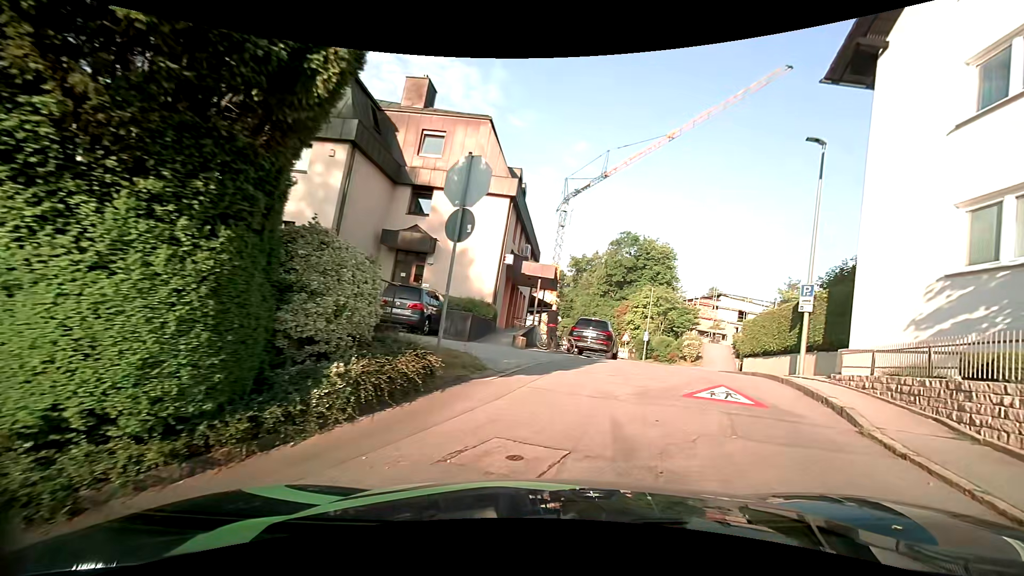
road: unclassified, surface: asphalt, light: Day
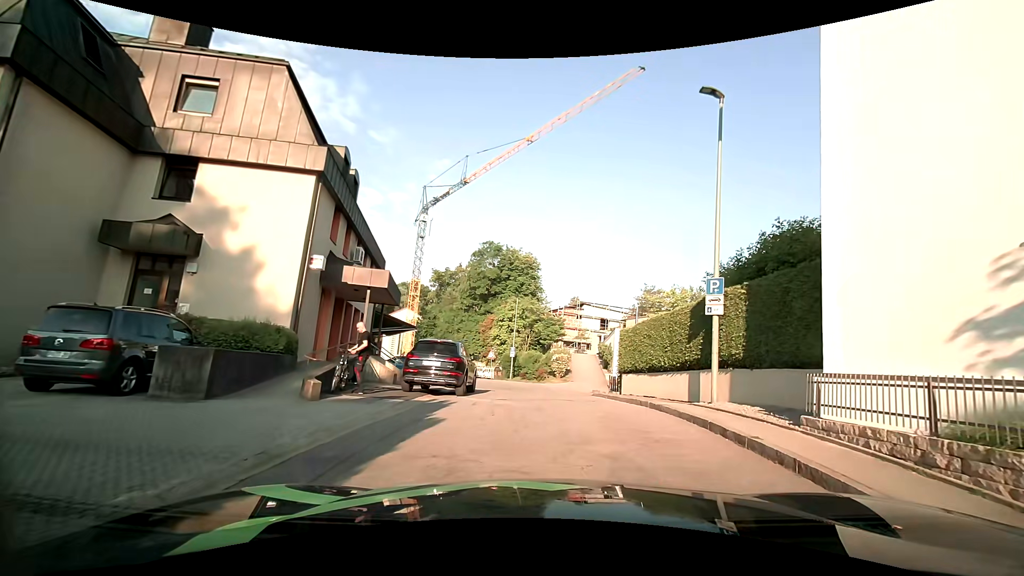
(+0.9, +6.1) m; +16°
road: residential
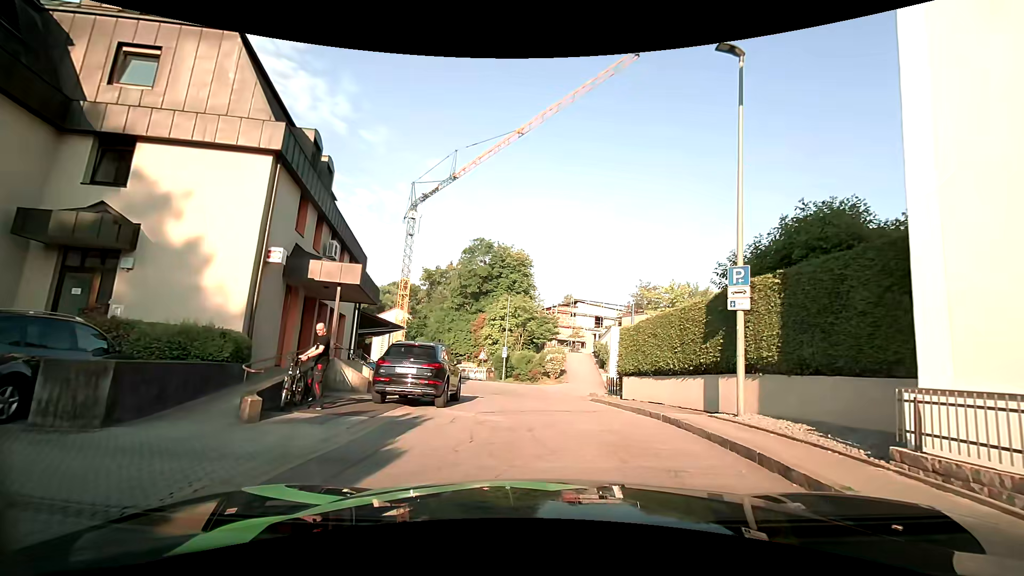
(0.0, +2.0) m; 0°
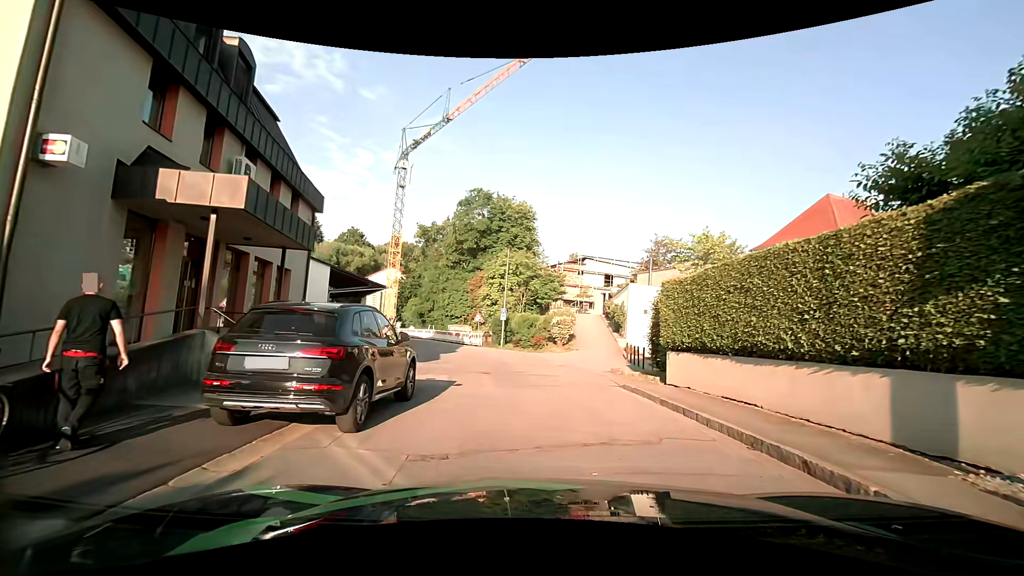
(-0.1, +6.6) m; -2°
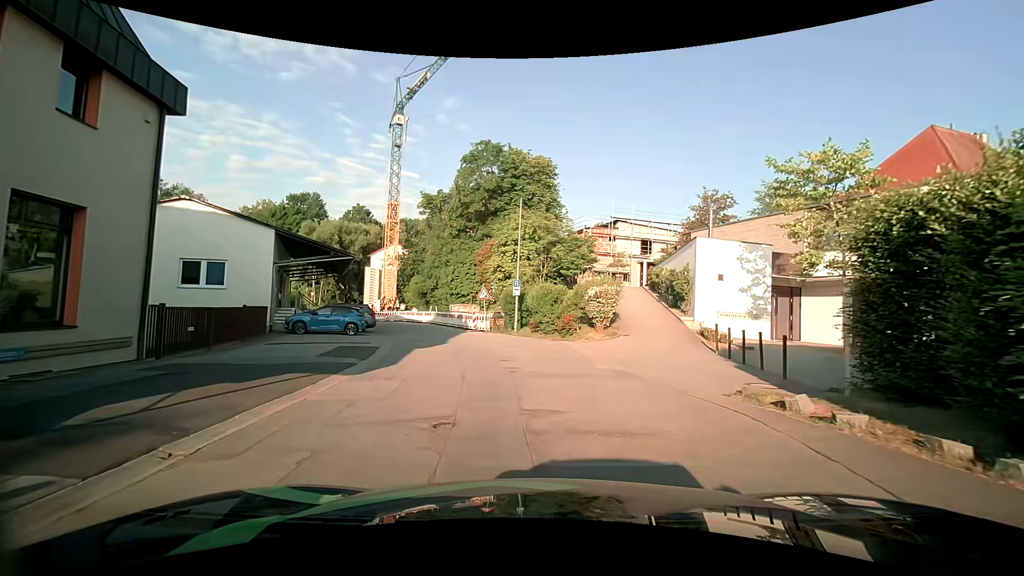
(+0.2, +10.8) m; -1°
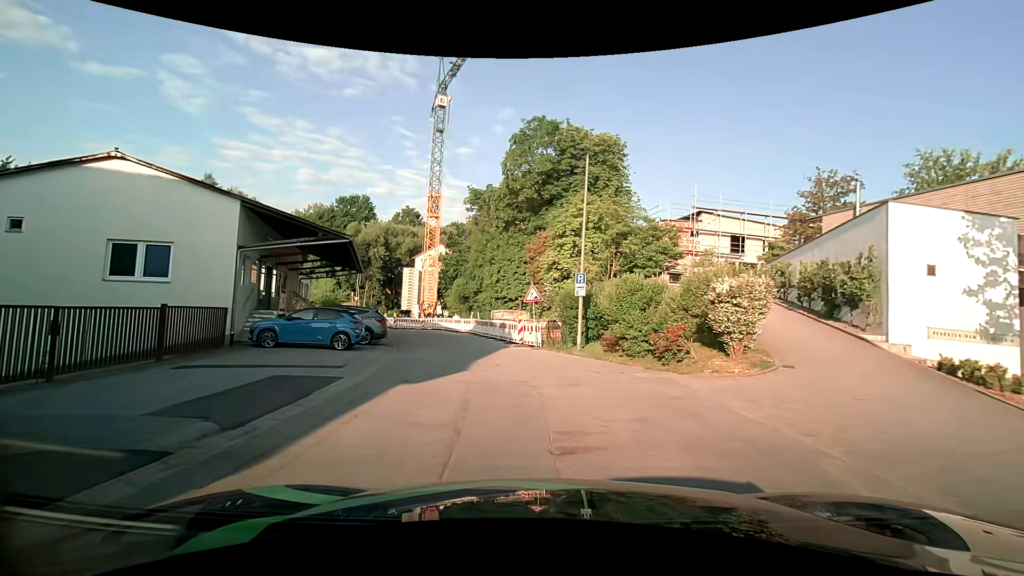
(-0.5, +9.0) m; -5°
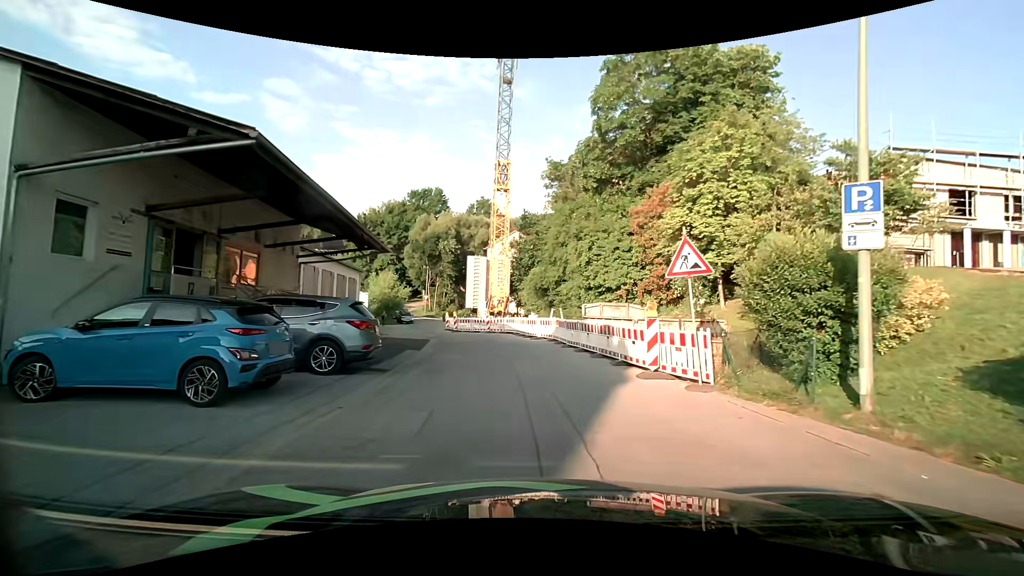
(-1.2, +12.2) m; -10°
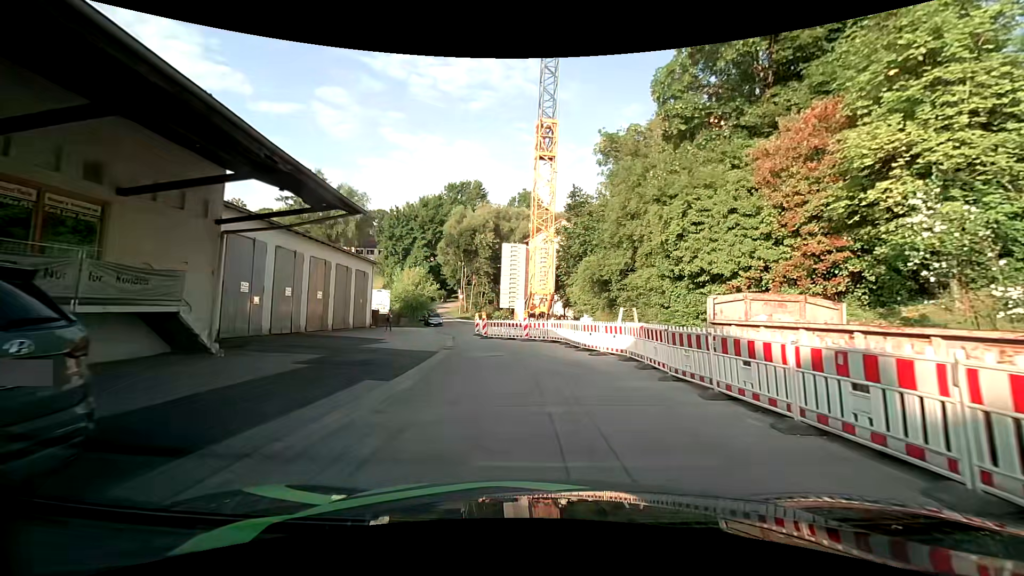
(-0.4, +9.3) m; -5°
(0, +10) (-2, +20) (-4, +30) (-6, +39) (-7, +49) (-8, +59) (-12, +68) (-17, +77) (-25, +79) (-34, +74) m
